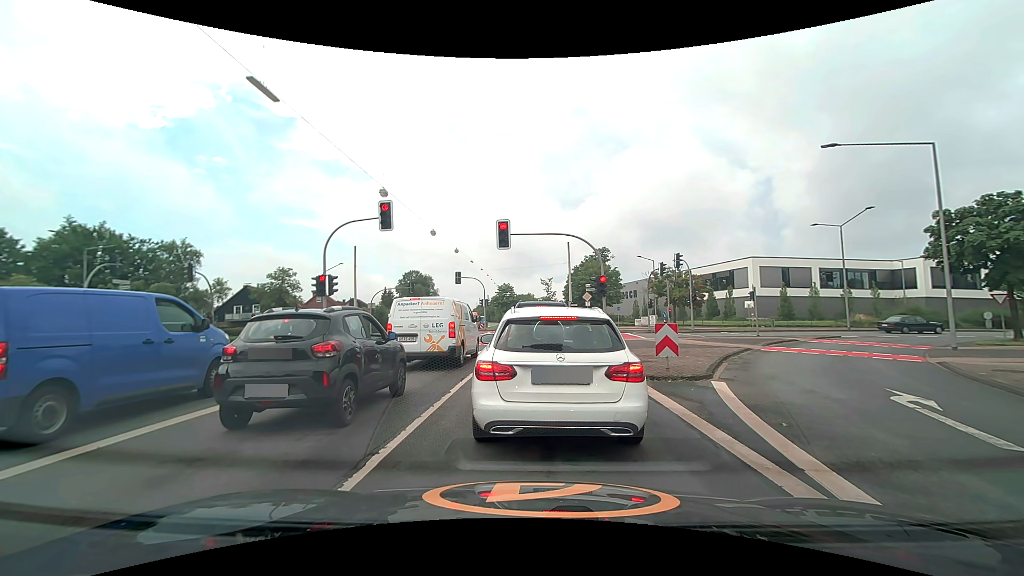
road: secondary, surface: asphalt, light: Day
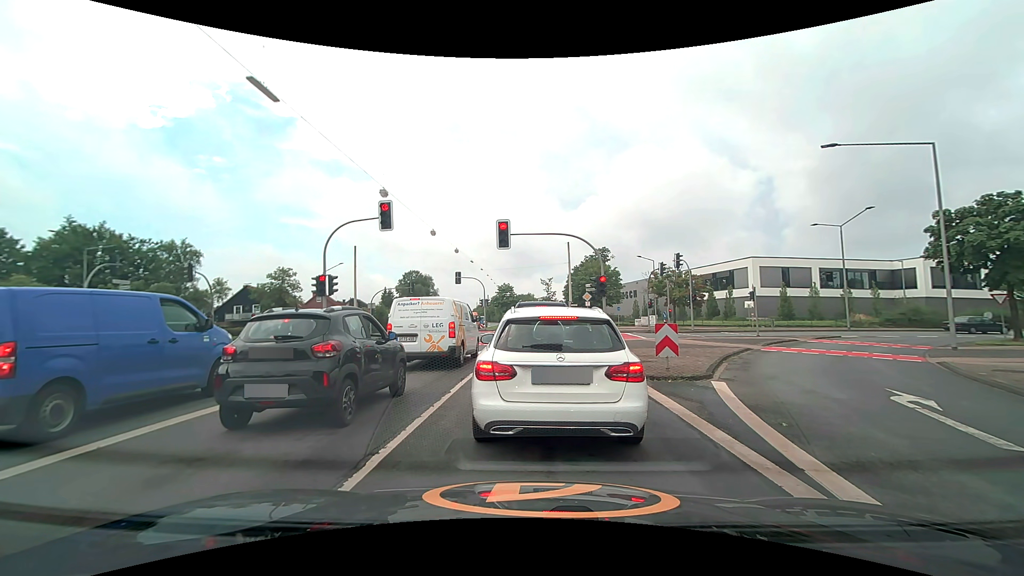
(0.0, 0.0) m; 0°
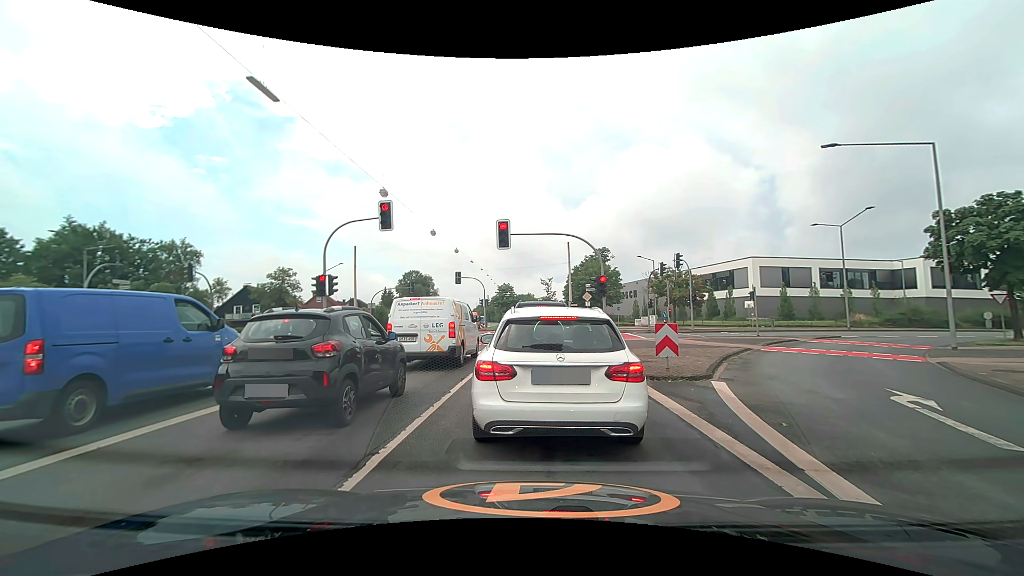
(0.0, 0.0) m; 0°
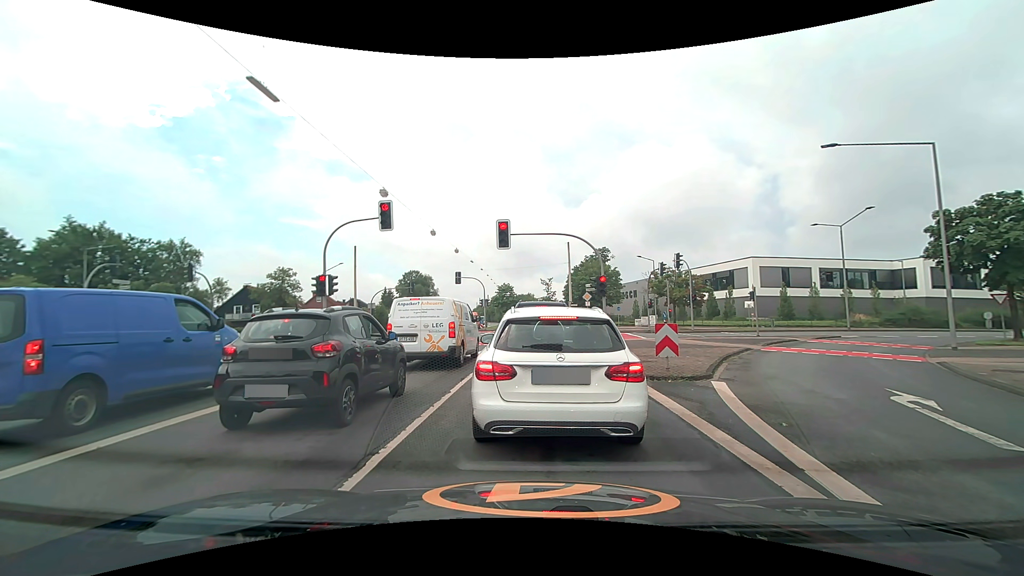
(0.0, 0.0) m; 0°
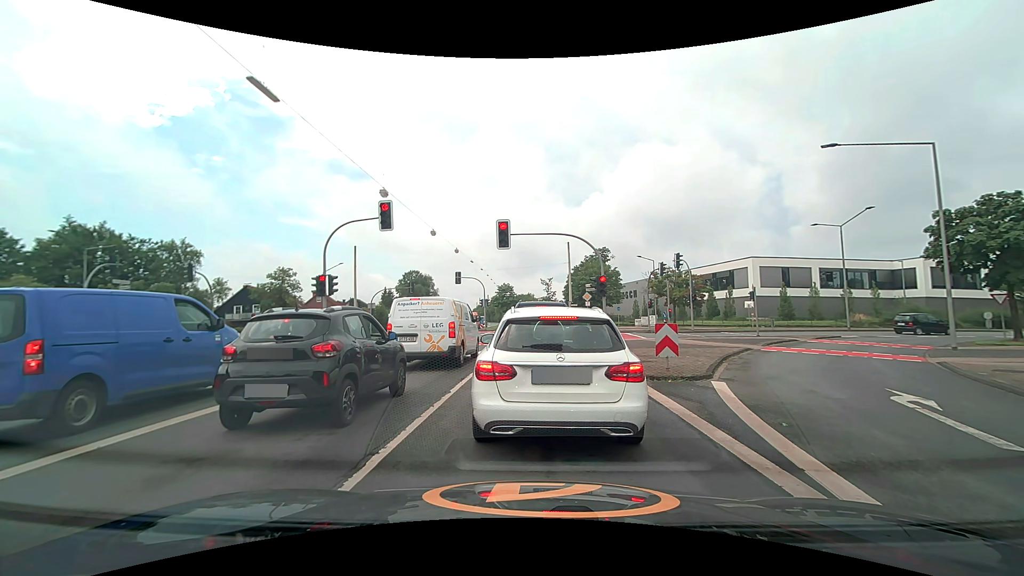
(0.0, 0.0) m; 0°
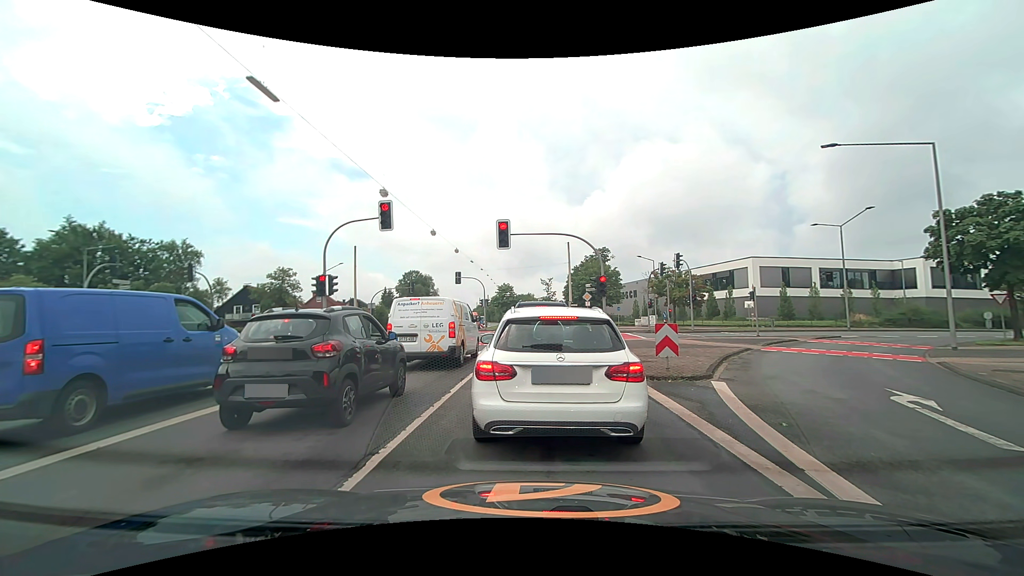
(0.0, 0.0) m; 0°
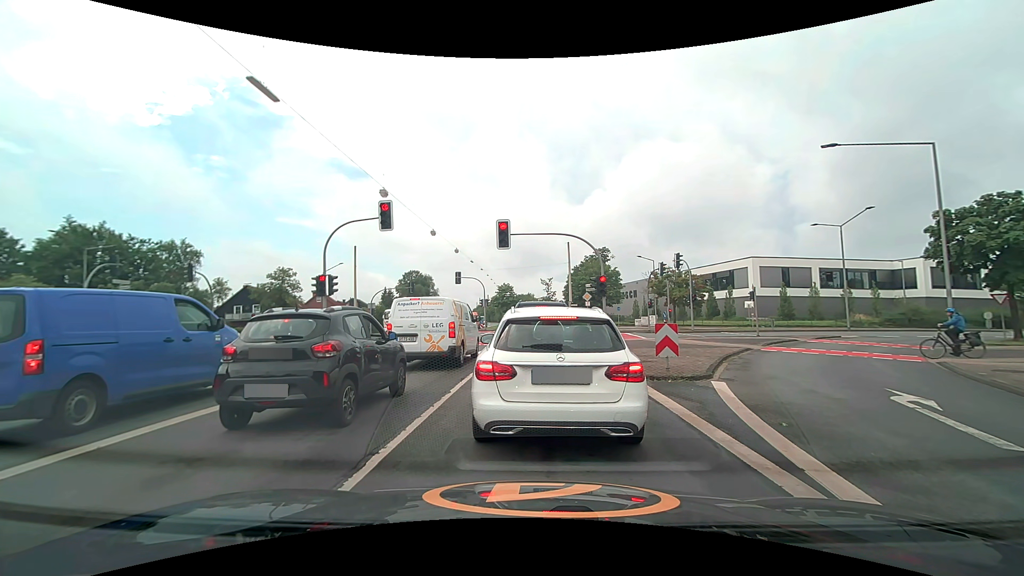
(0.0, 0.0) m; 0°
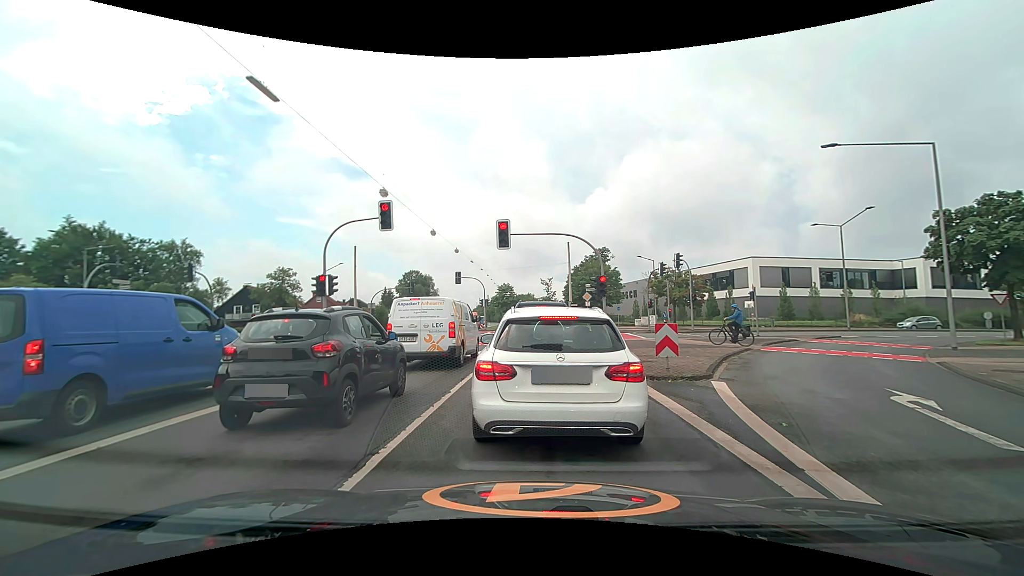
(0.0, 0.0) m; 0°
(0, +10) (0, +20) (0, +30) (0, +40) (0, +50) (0, +60) (0, +70) (0, +80) (0, +90) (-1, +100) m
